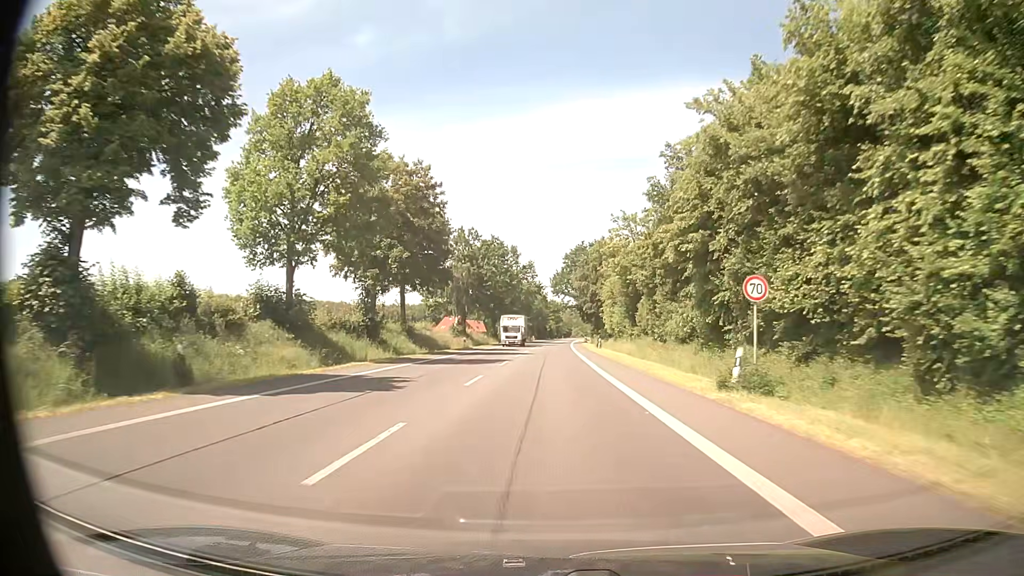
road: primary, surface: asphalt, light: Day
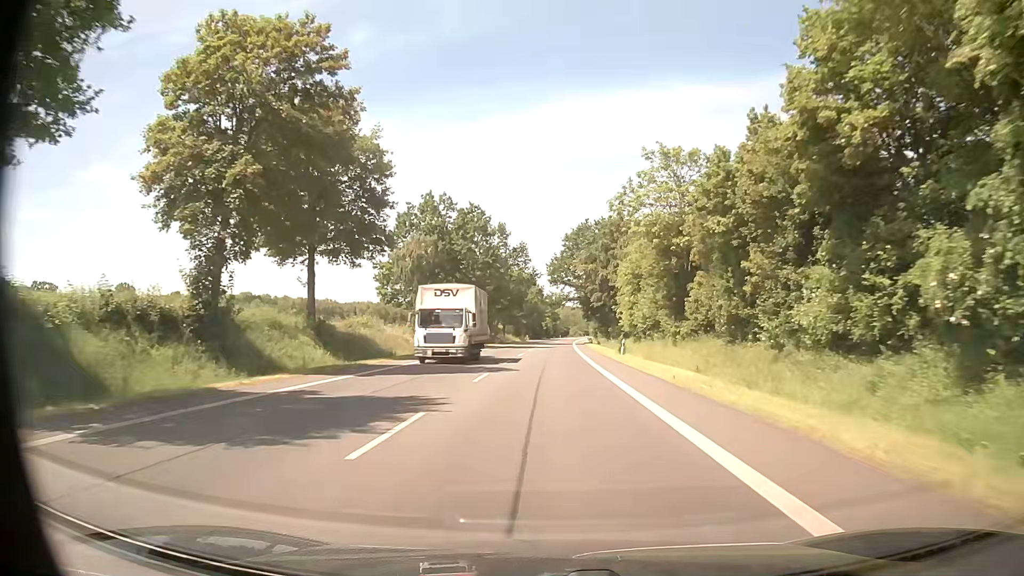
(+0.2, +22.3) m; 0°
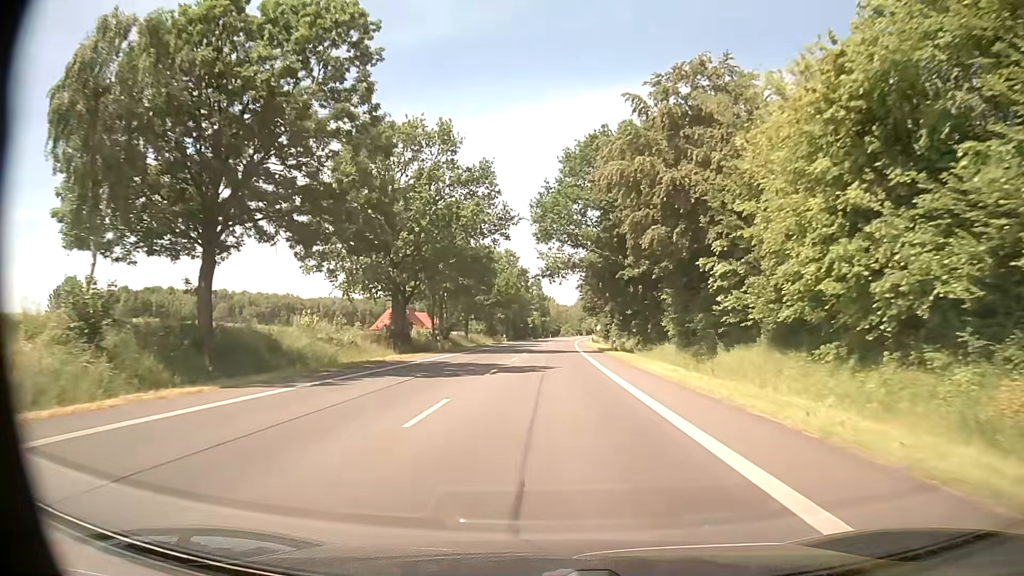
(+0.5, +44.6) m; +1°
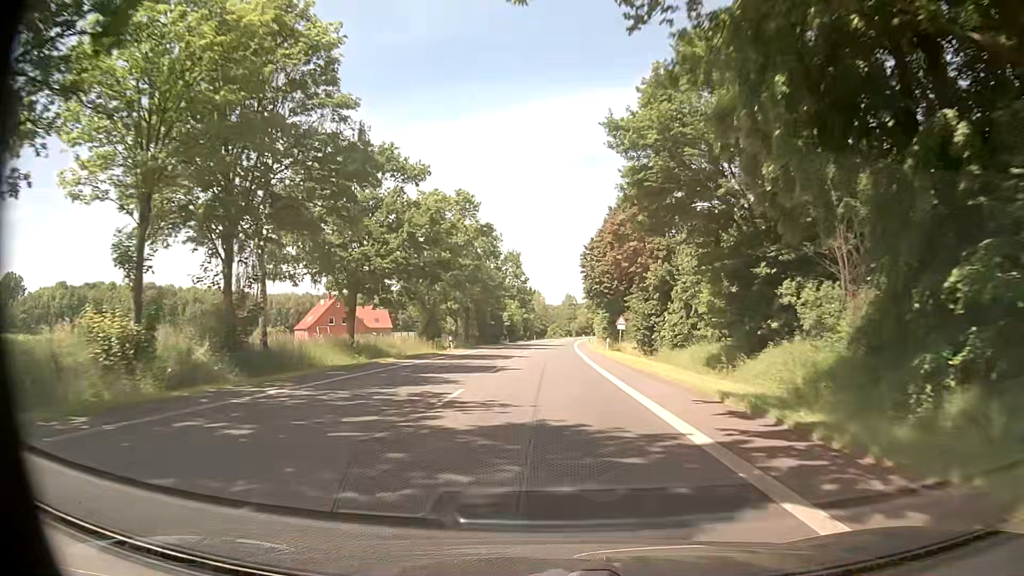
(+0.5, +44.5) m; +1°
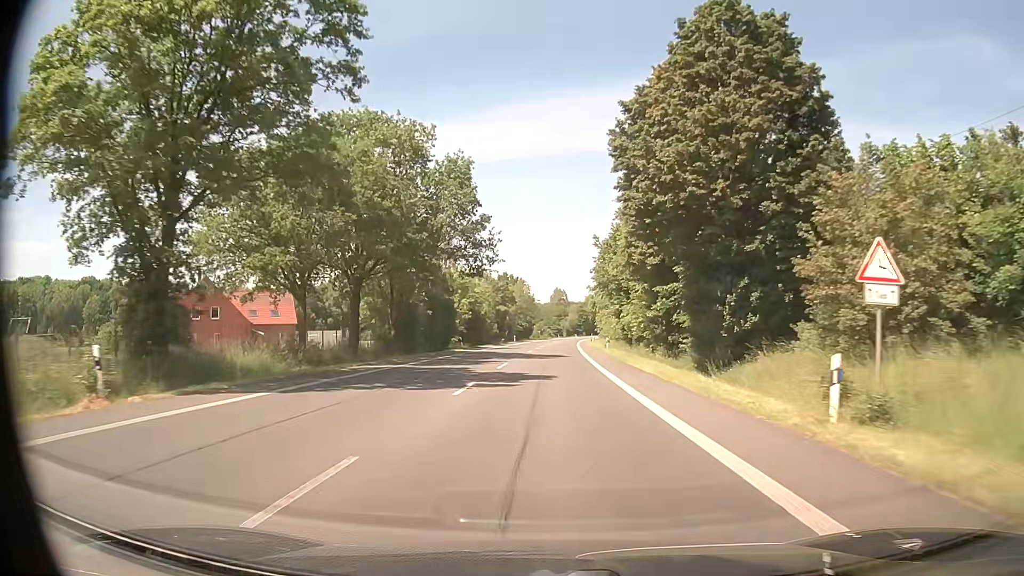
(+0.6, +44.4) m; +2°
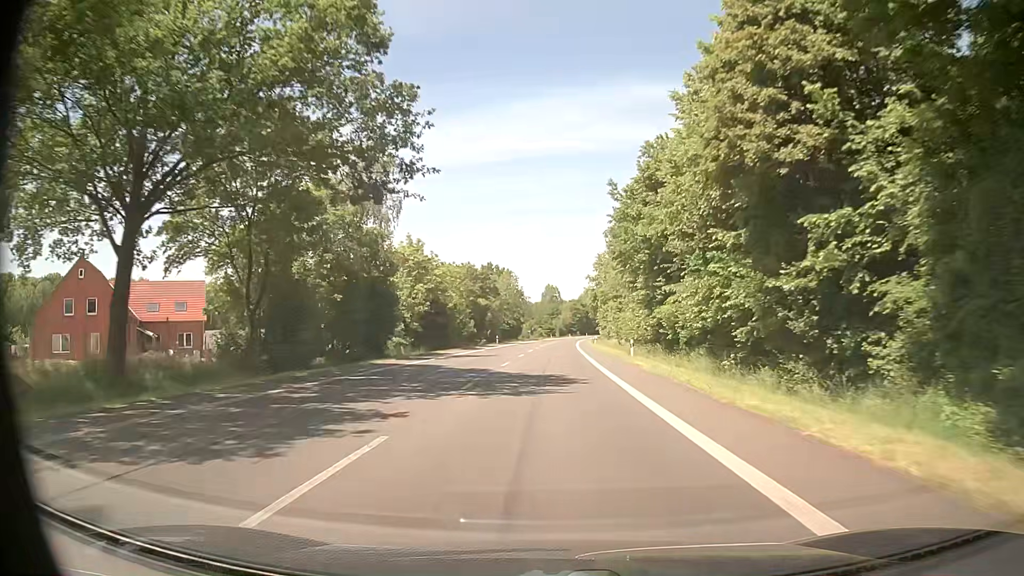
(+0.1, +22.1) m; +1°
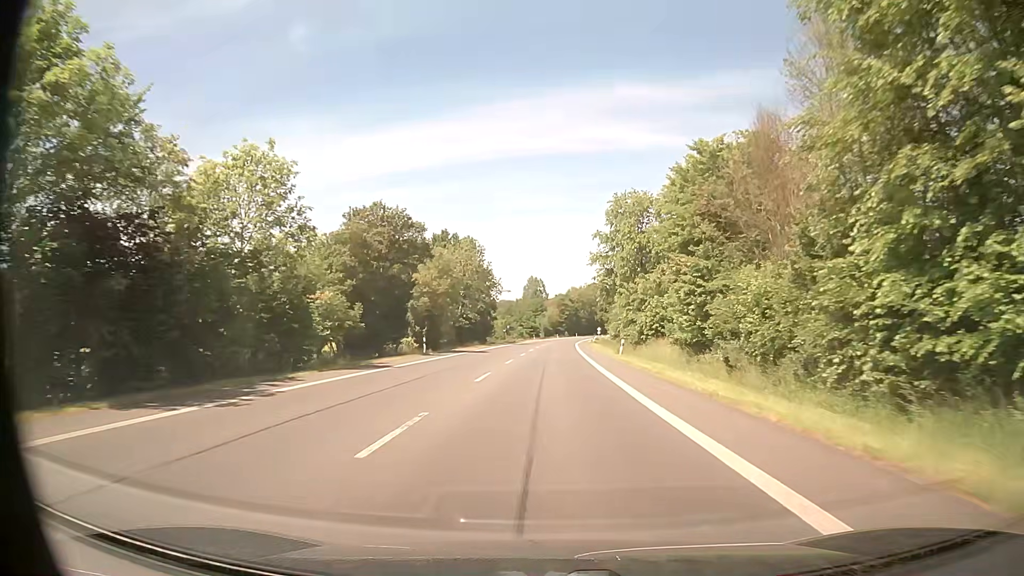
(+0.3, +44.3) m; +1°
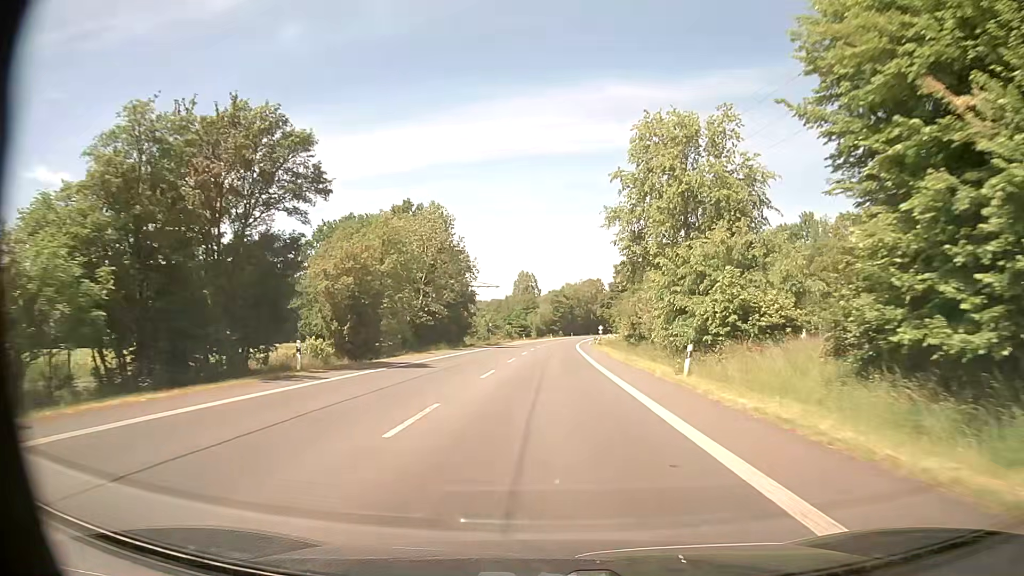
(+0.3, +22.2) m; +1°
